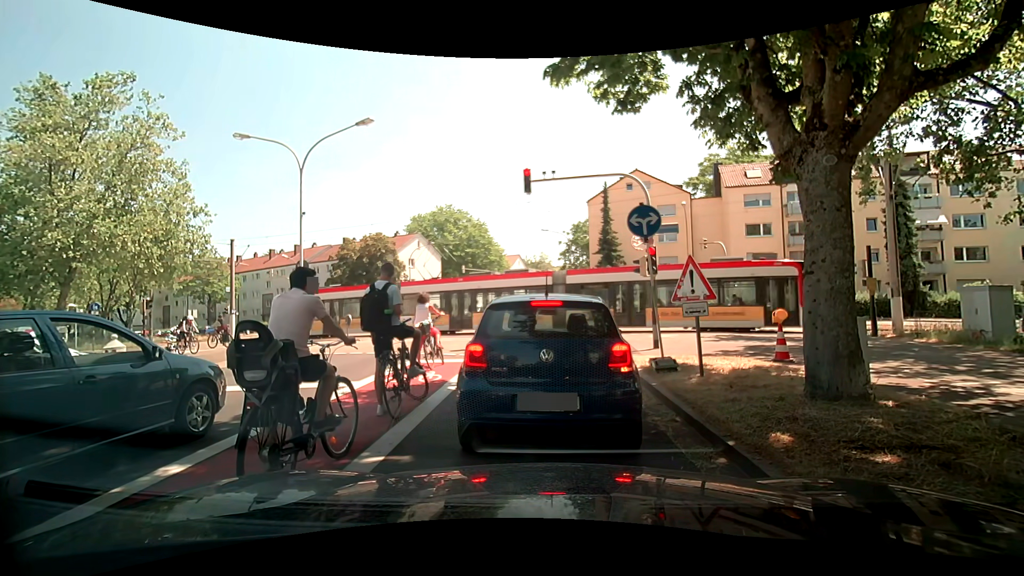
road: tertiary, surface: asphalt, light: Day
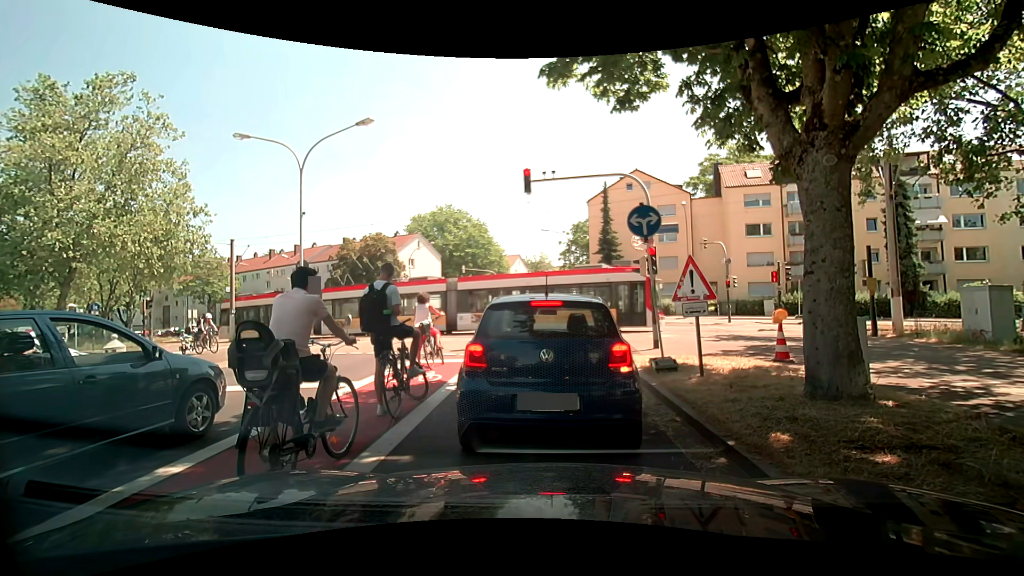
(0.0, 0.0) m; 0°
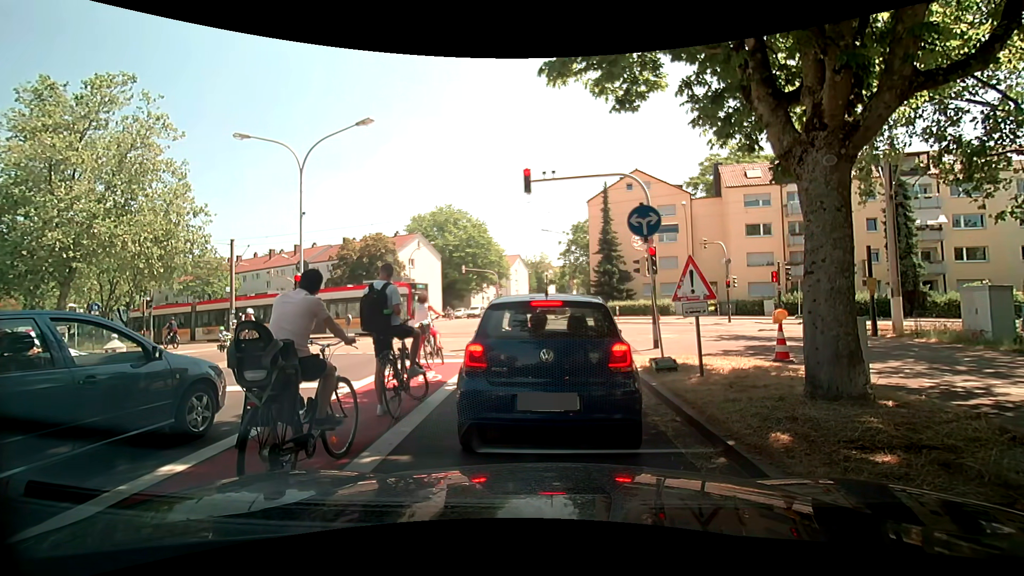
(0.0, 0.0) m; 0°
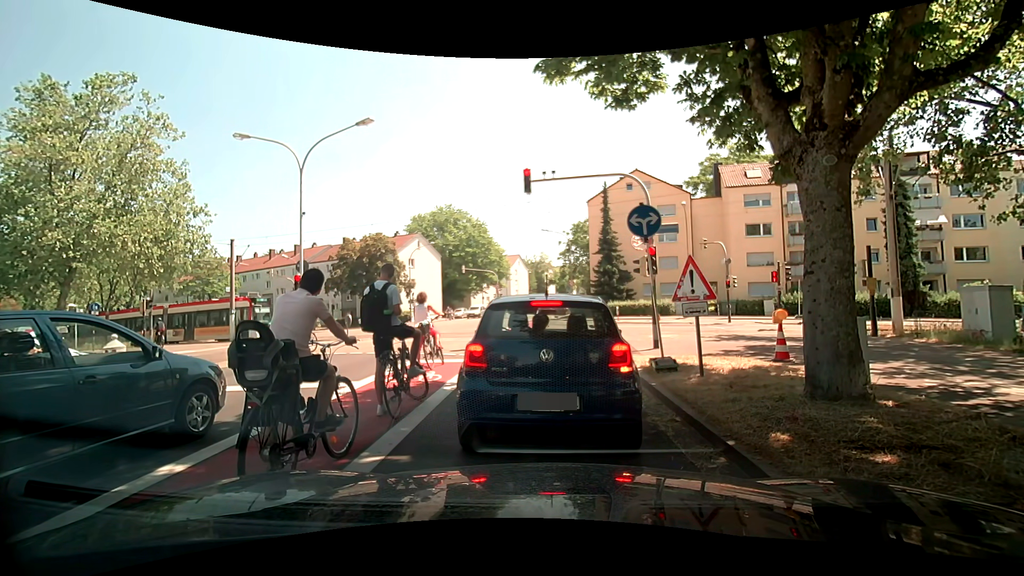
(0.0, 0.0) m; 0°
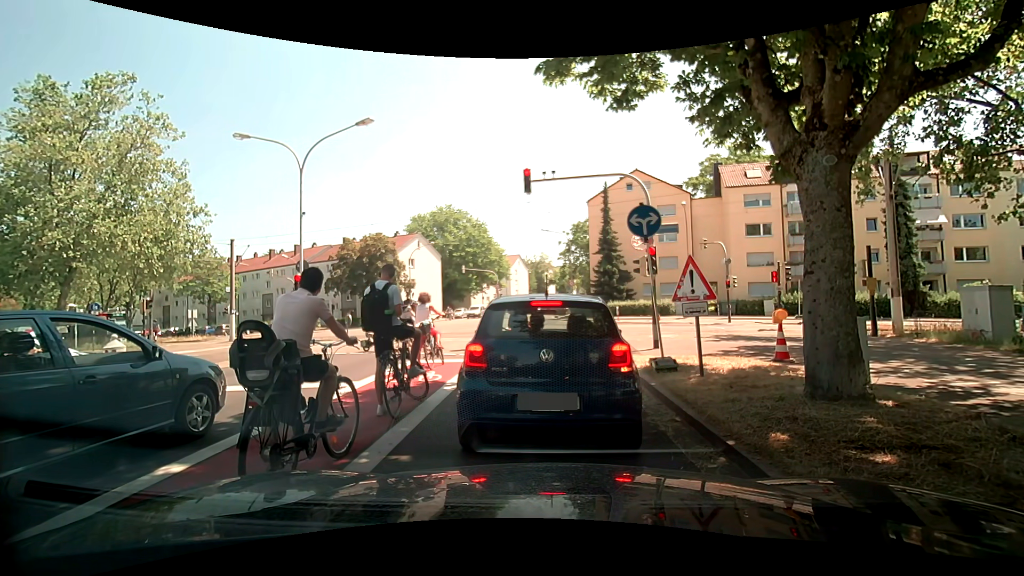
(0.0, 0.0) m; 0°
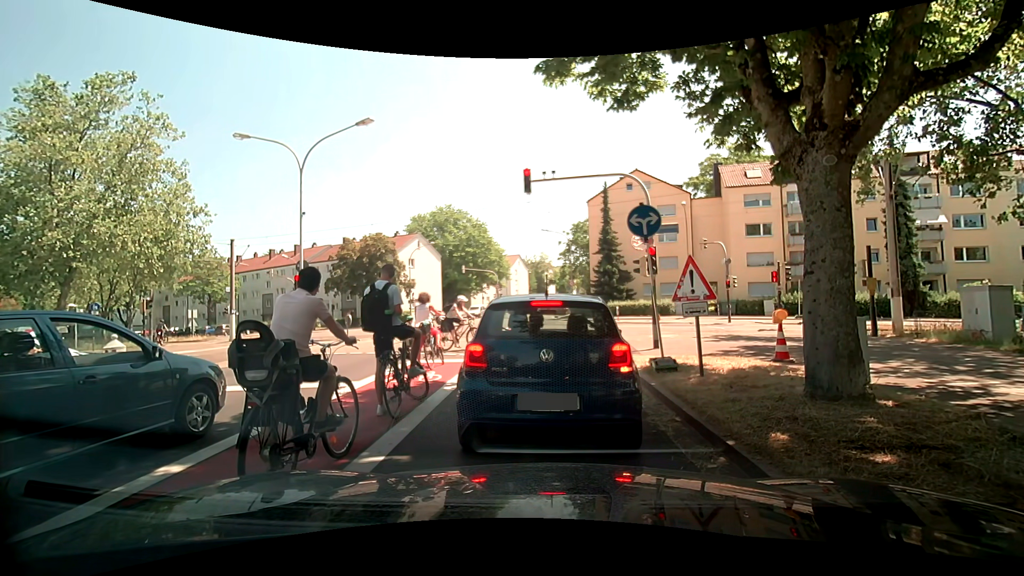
(0.0, 0.0) m; 0°
